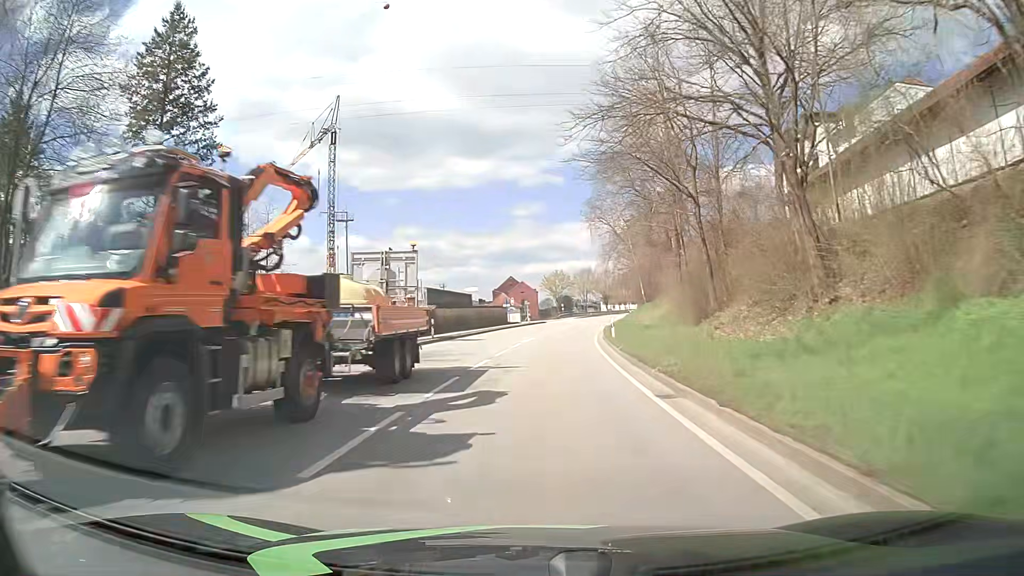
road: primary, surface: asphalt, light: Day
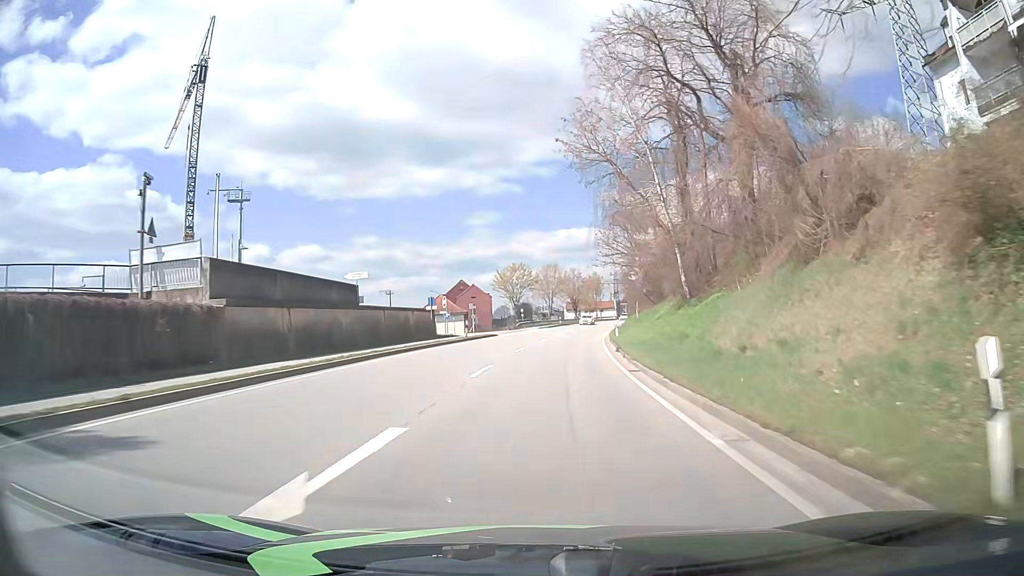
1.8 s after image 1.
(+1.0, +31.7) m; +4°
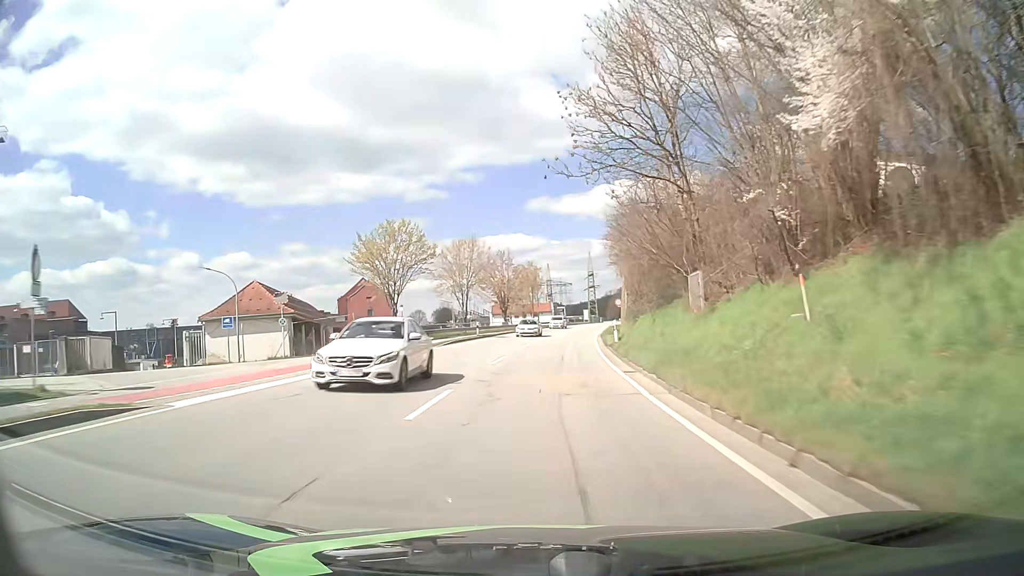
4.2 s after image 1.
(+2.3, +42.9) m; +6°
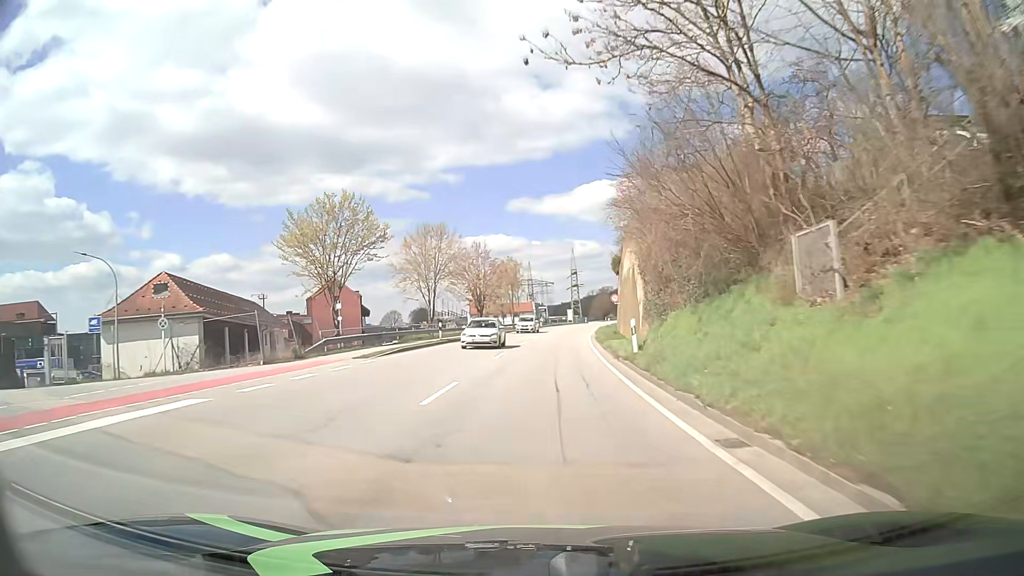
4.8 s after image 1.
(+0.1, +10.7) m; +1°
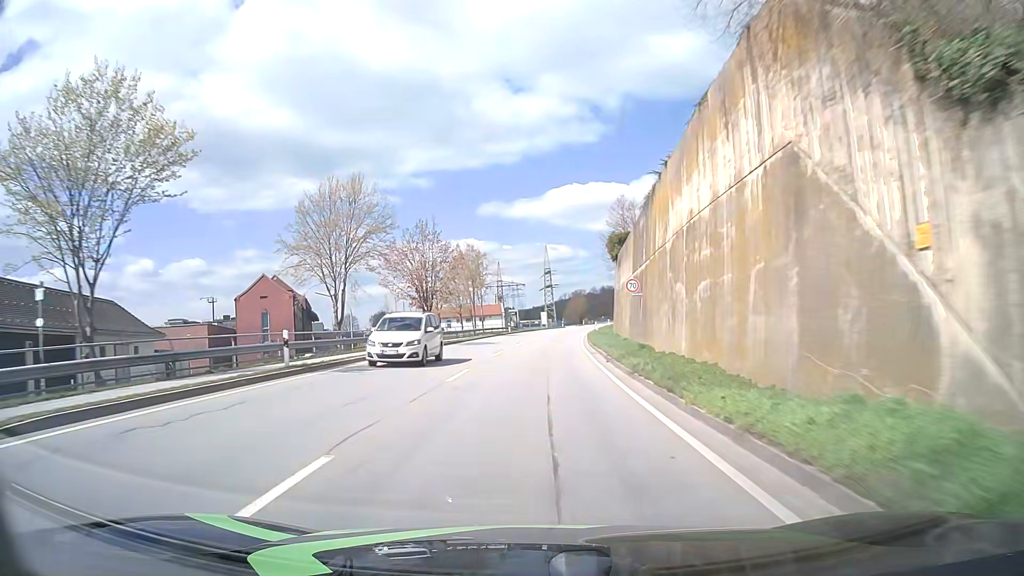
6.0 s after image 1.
(+0.6, +21.3) m; +3°
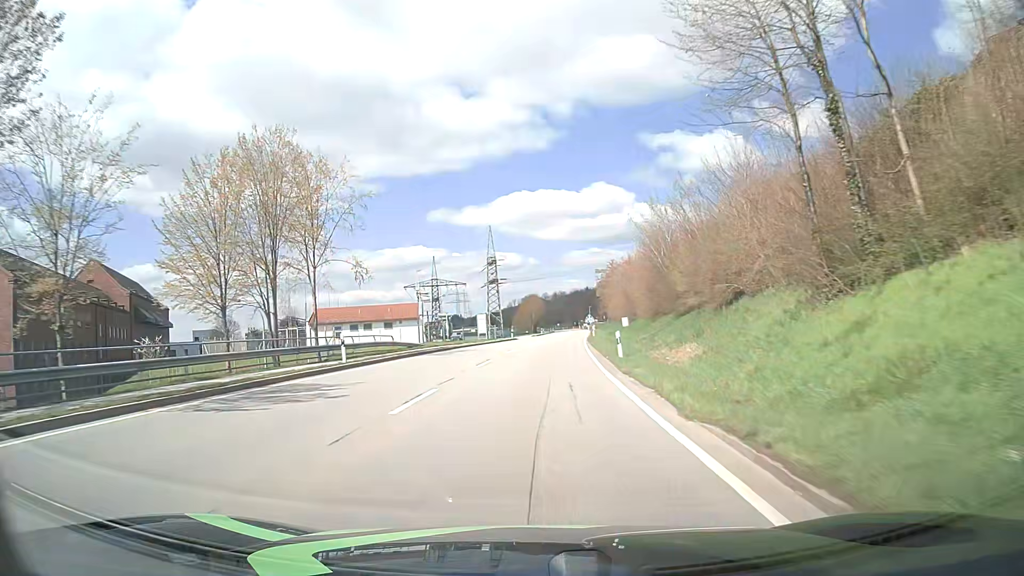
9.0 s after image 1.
(+2.3, +53.2) m; +4°
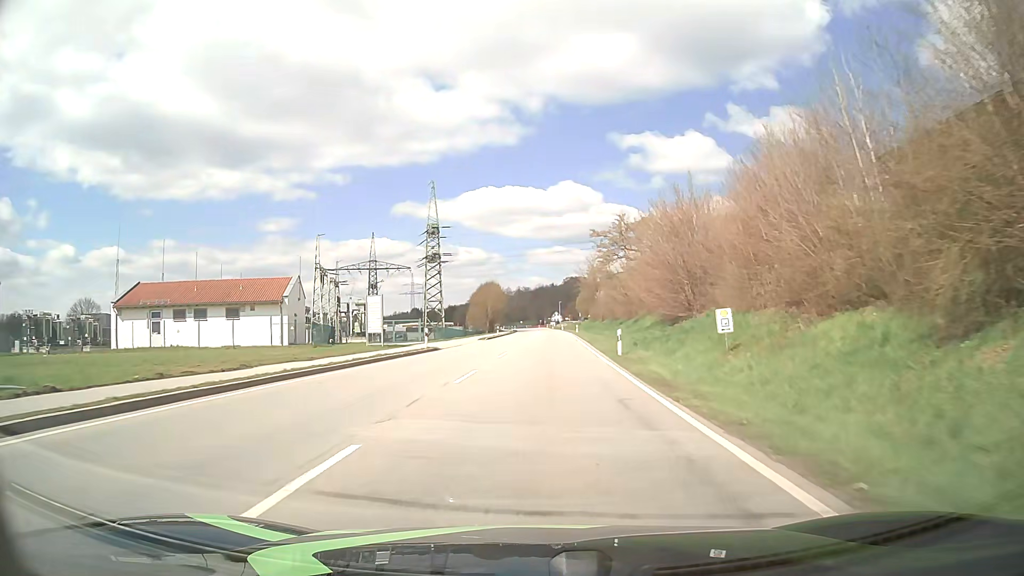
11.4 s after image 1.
(+1.2, +42.7) m; +3°
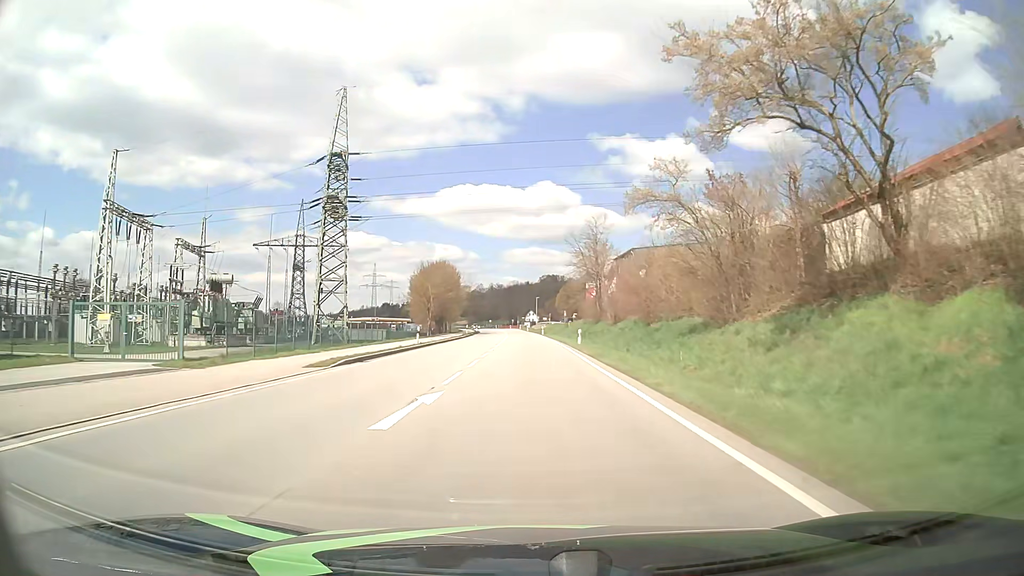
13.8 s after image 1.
(+1.0, +43.0) m; +2°
(0, +10) (0, +20) (0, +30) (0, +40) (0, +50) (0, +60) (-1, +70) (-1, +80) (-1, +90) (-2, +100) m
